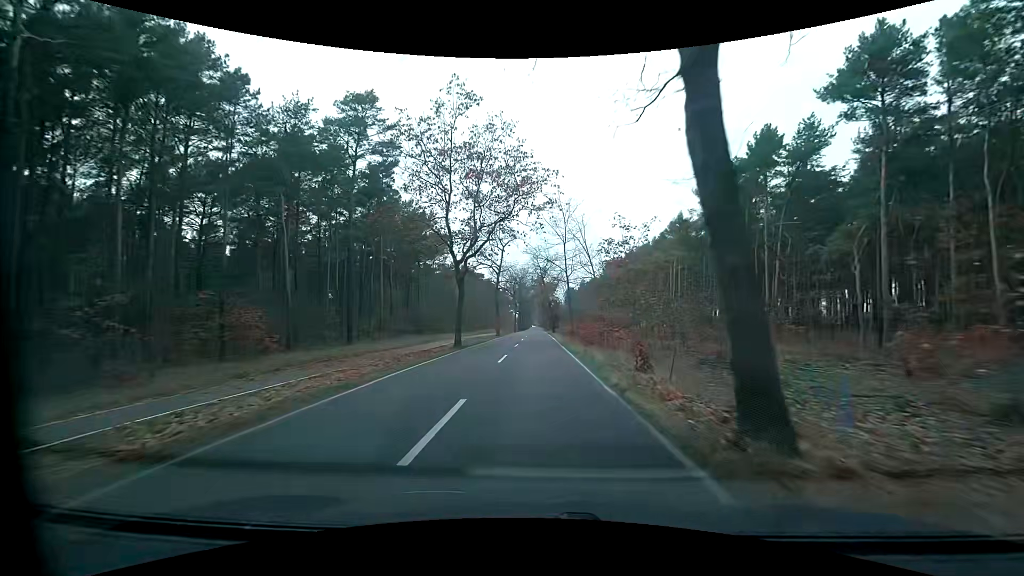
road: tertiary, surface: asphalt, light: Day
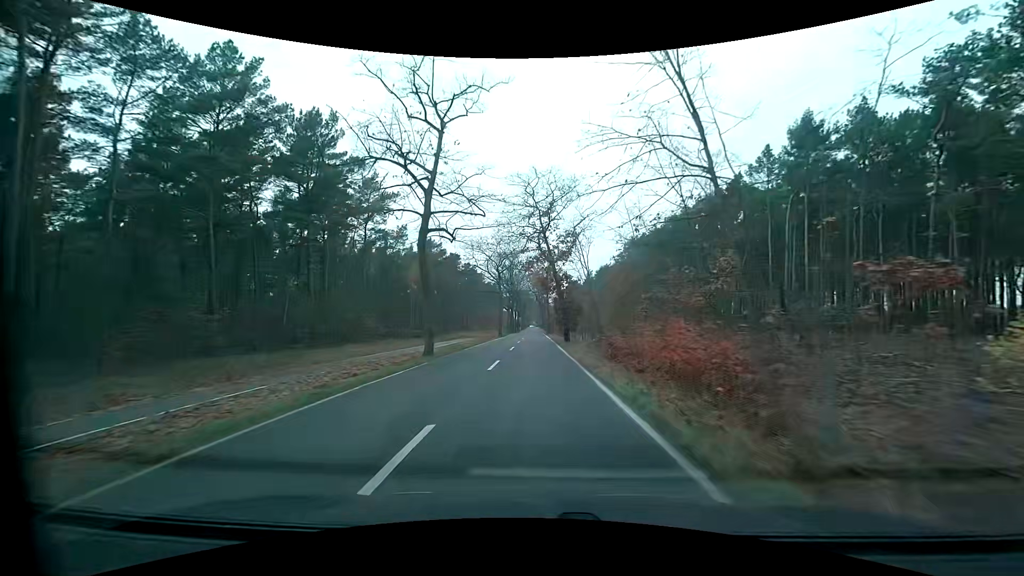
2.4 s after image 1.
(-0.2, +38.4) m; 0°
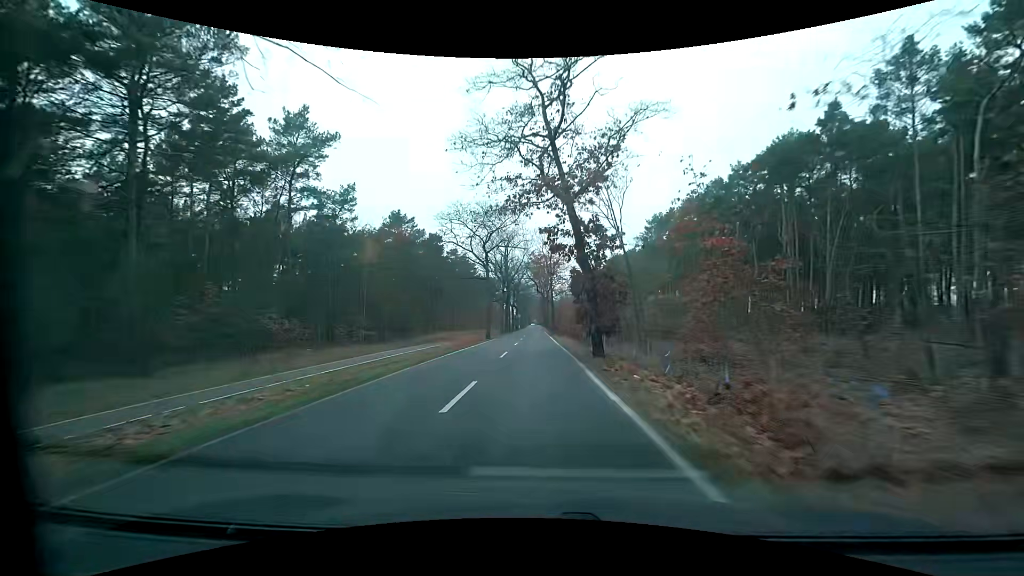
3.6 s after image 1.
(+0.1, +19.2) m; 0°
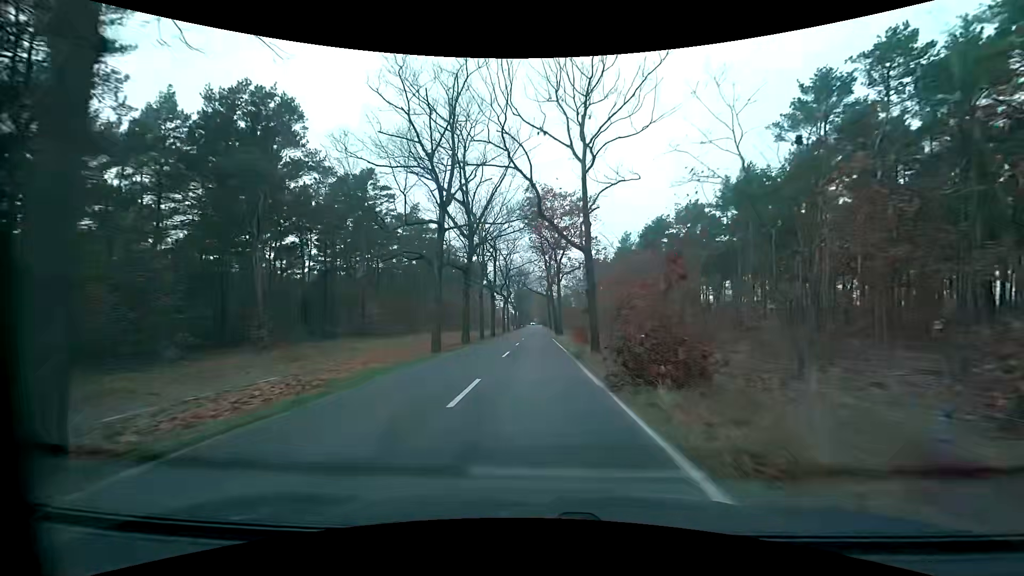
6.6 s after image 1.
(0.0, +47.7) m; -1°
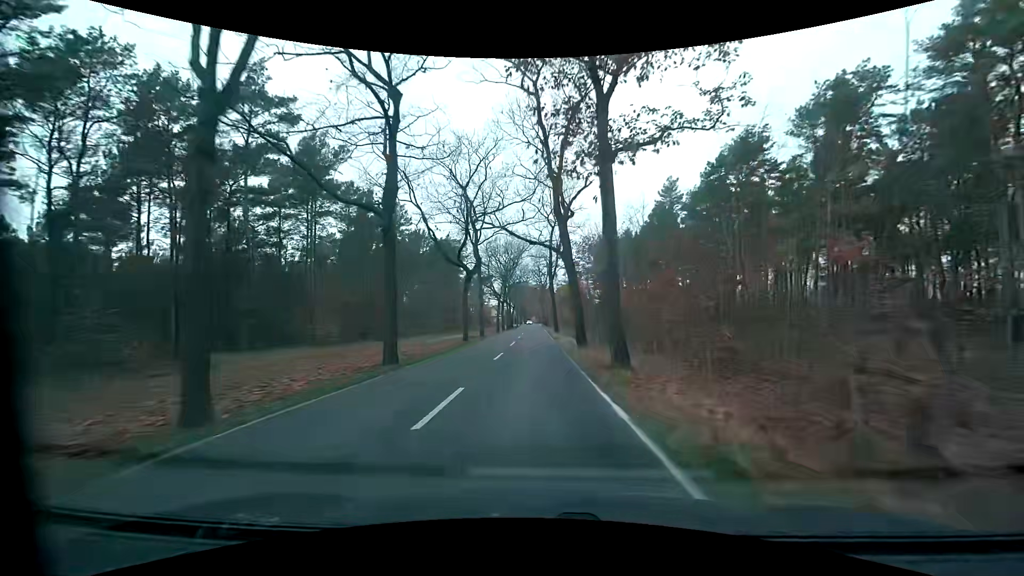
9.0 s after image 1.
(+0.5, +37.7) m; +1°
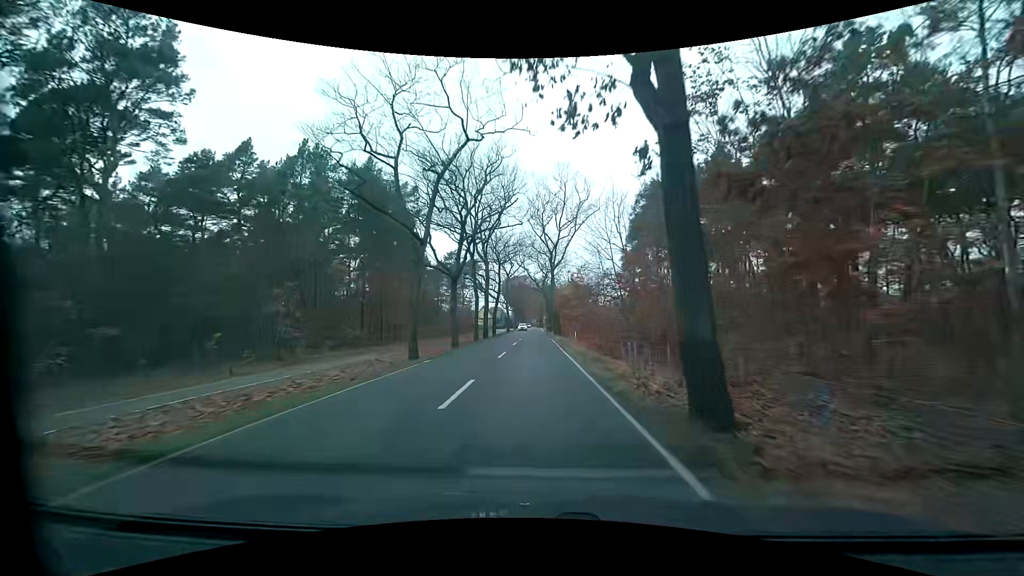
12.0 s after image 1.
(-0.4, +46.7) m; 0°
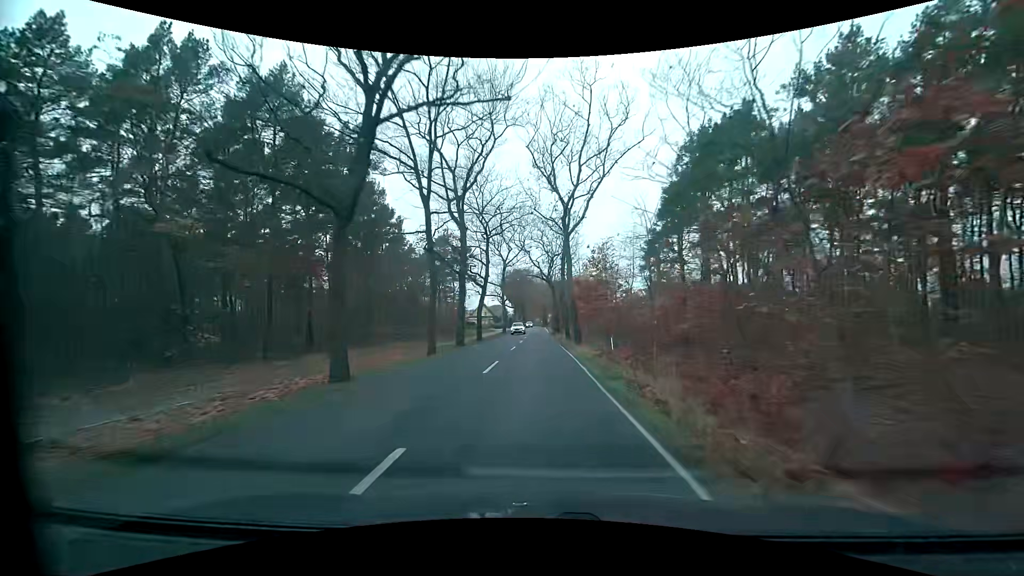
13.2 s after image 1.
(-0.1, +18.4) m; -1°
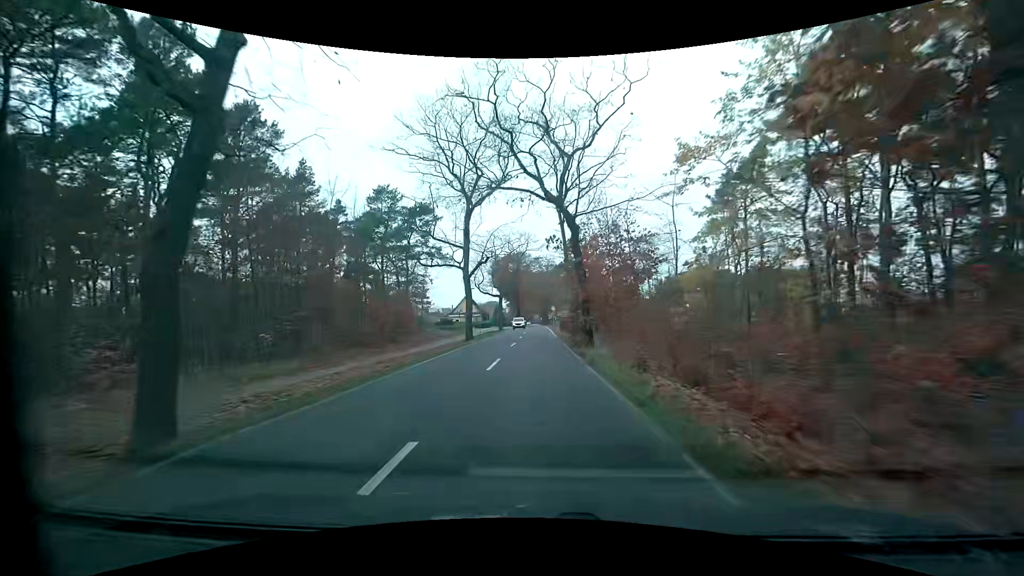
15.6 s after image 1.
(+0.1, +35.8) m; -1°
(0, +10) (0, +20) (0, +30) (+1, +40) (+1, +50) (+1, +60) (+1, +70) (+1, +80) (+1, +90) (+2, +100) m
